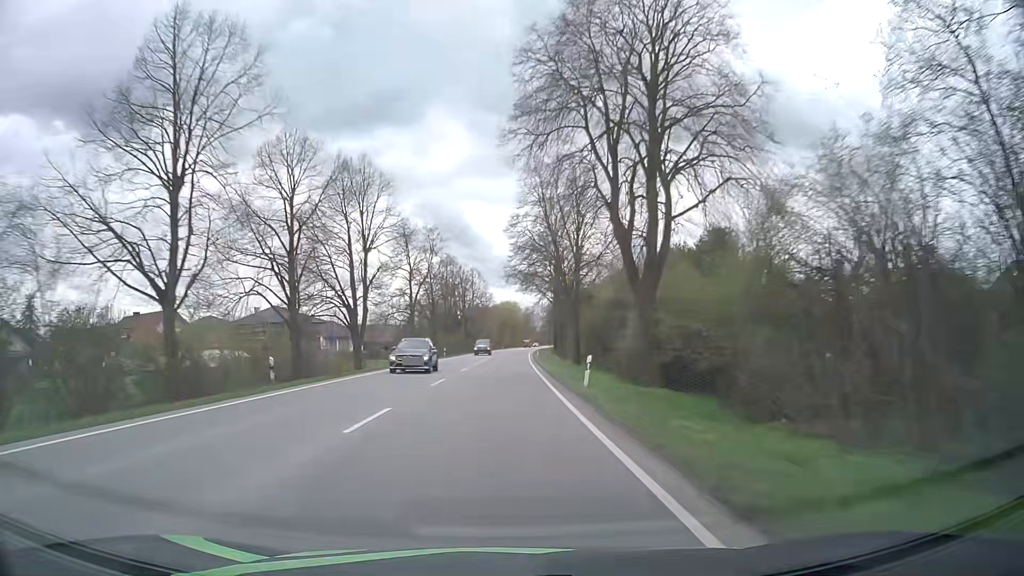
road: primary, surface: asphalt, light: Day
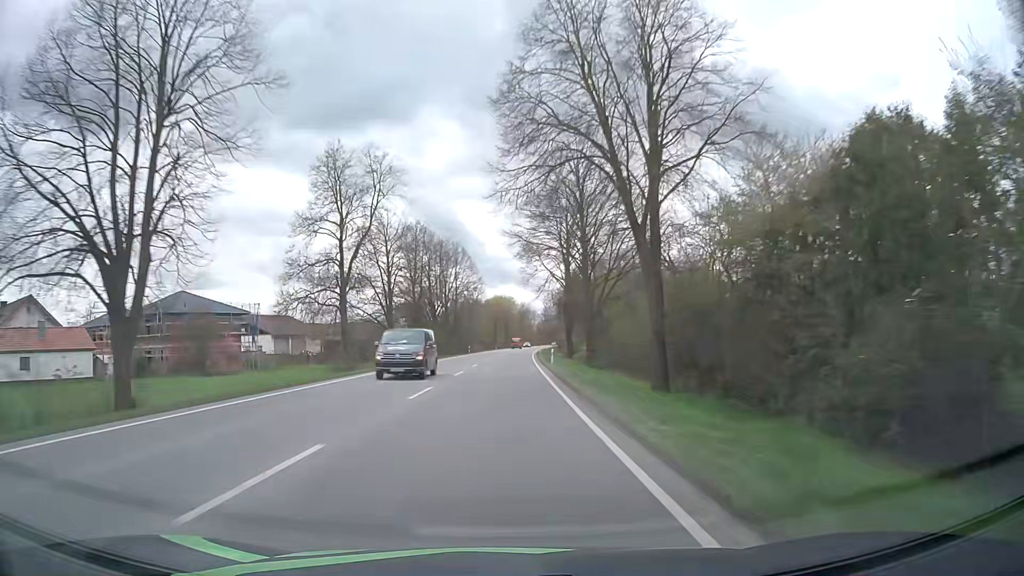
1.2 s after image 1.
(+0.1, +29.2) m; +1°
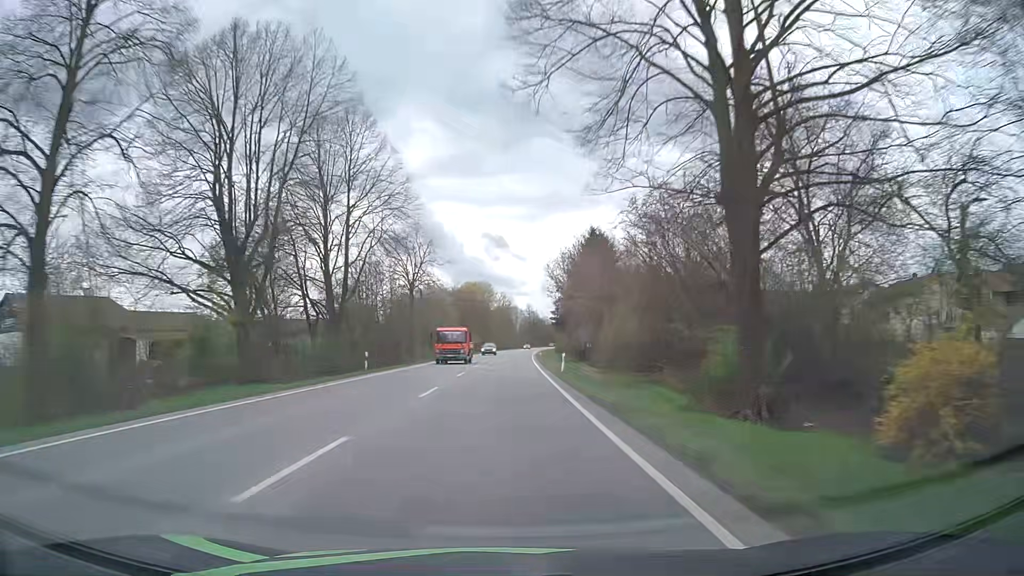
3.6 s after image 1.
(+0.4, +58.5) m; +2°
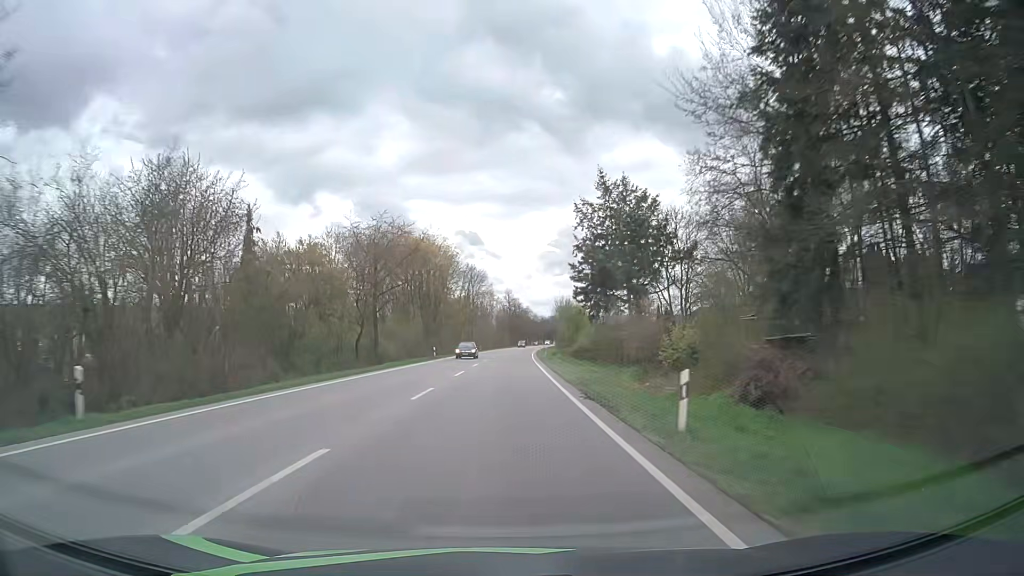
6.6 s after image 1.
(+1.0, +72.7) m; +2°
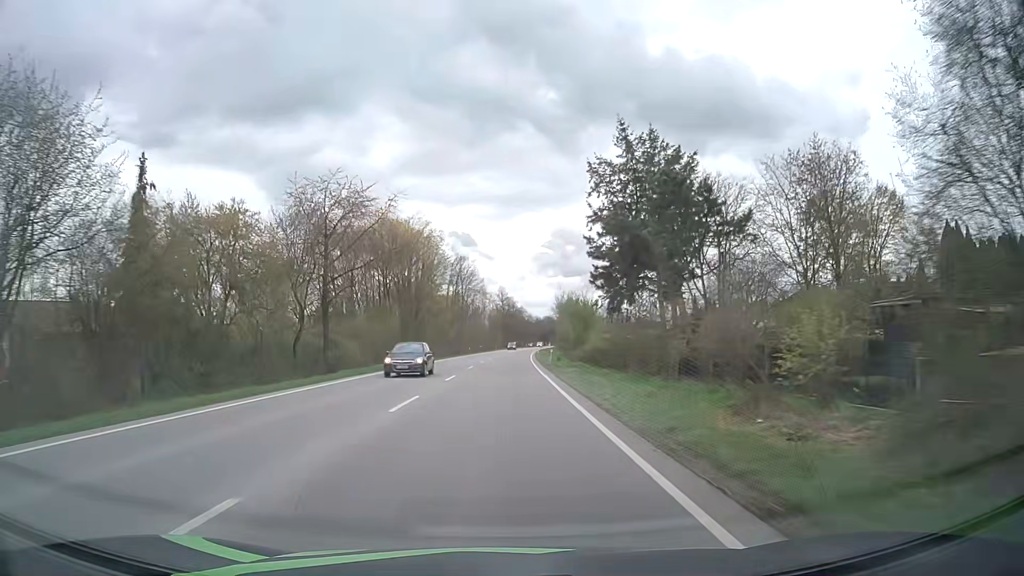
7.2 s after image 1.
(0.0, +14.5) m; 0°
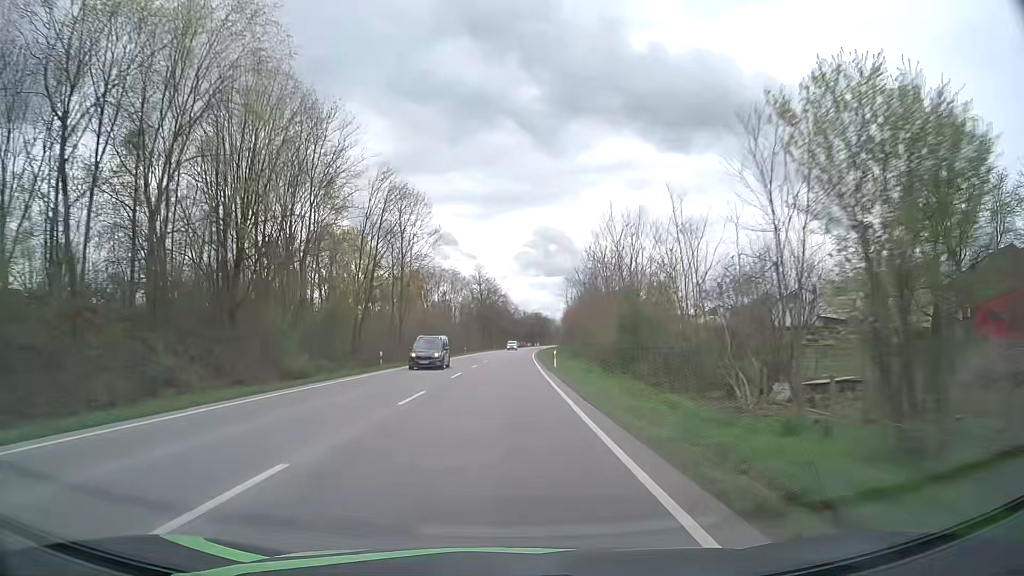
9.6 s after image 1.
(+0.6, +57.9) m; +1°
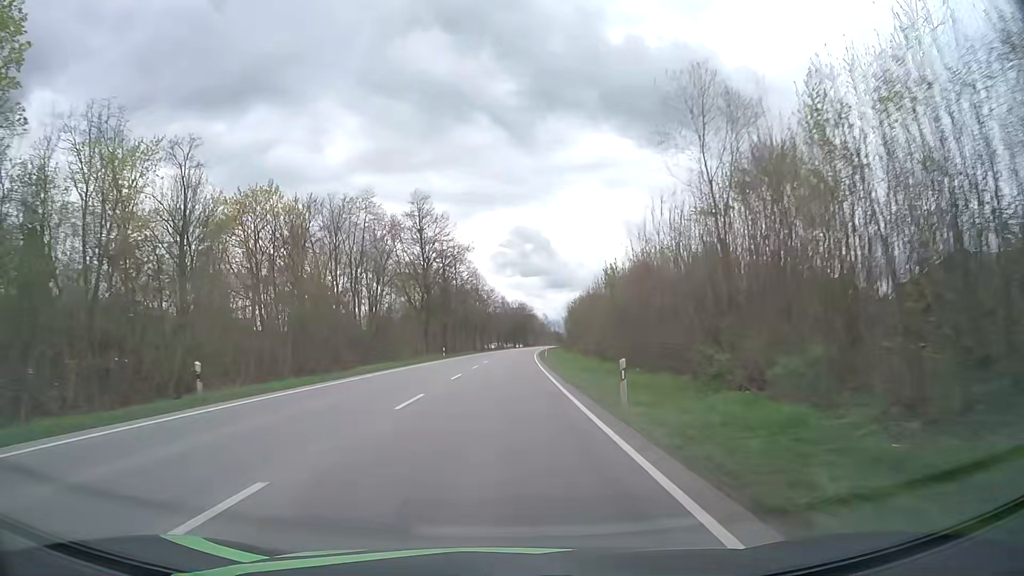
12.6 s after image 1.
(+1.2, +72.3) m; +2°
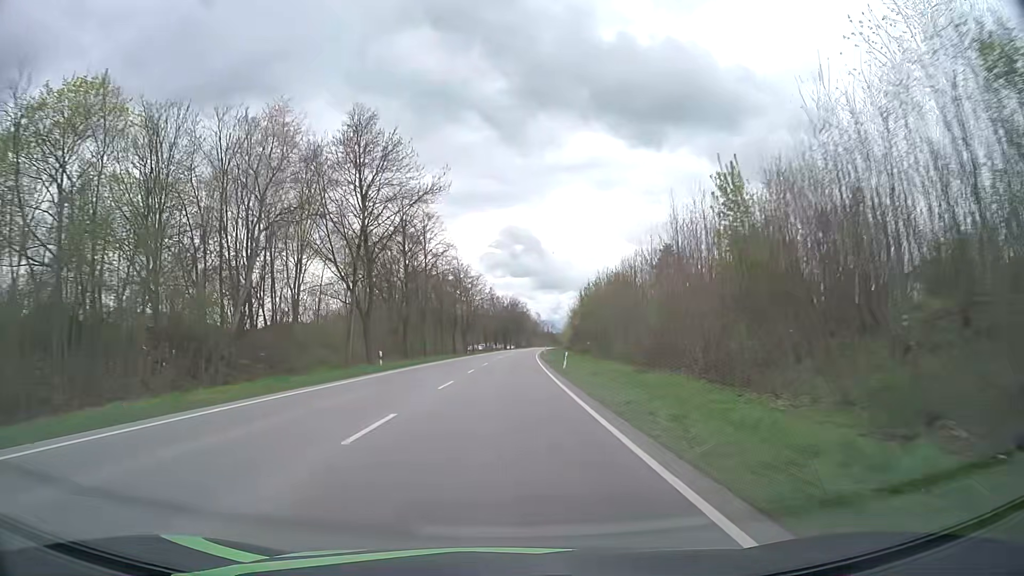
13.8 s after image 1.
(+0.2, +28.9) m; +1°
(0, +10) (0, +20) (0, +30) (0, +40) (+1, +50) (+1, +60) (+1, +70) (+2, +80) (+2, +90) (+3, +100) m
